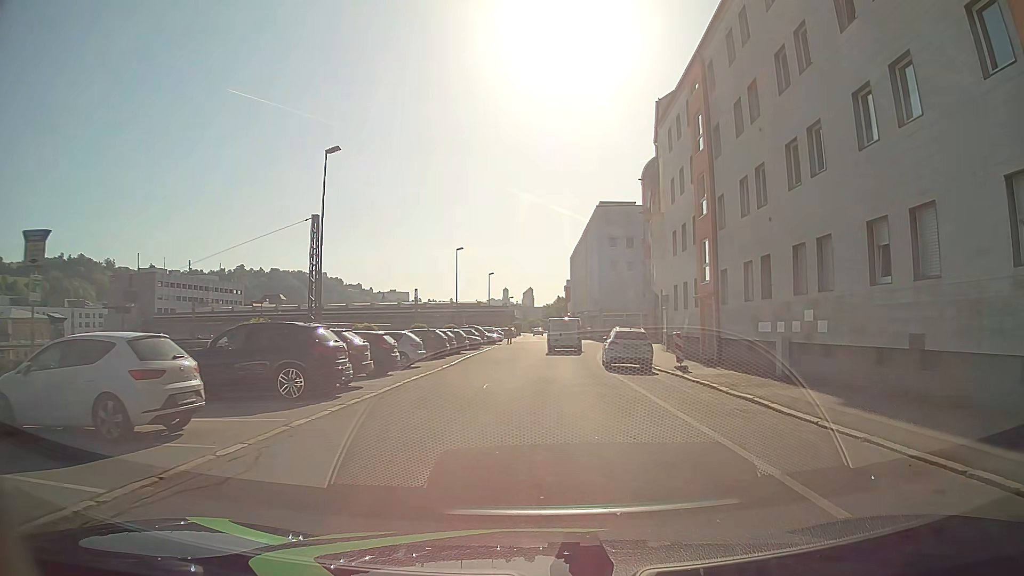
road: residential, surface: asphalt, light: Day
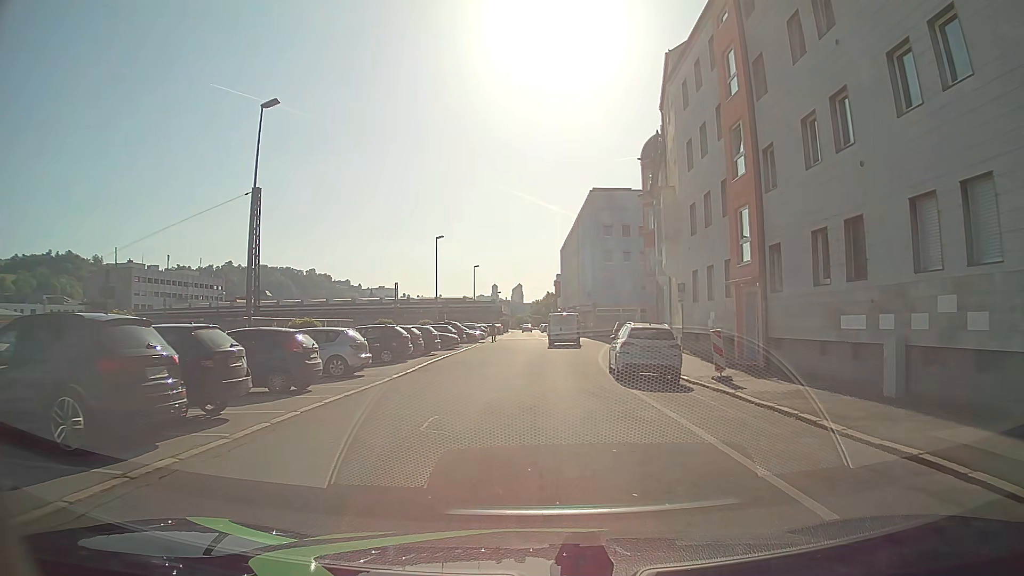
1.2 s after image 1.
(+0.3, +7.0) m; +2°
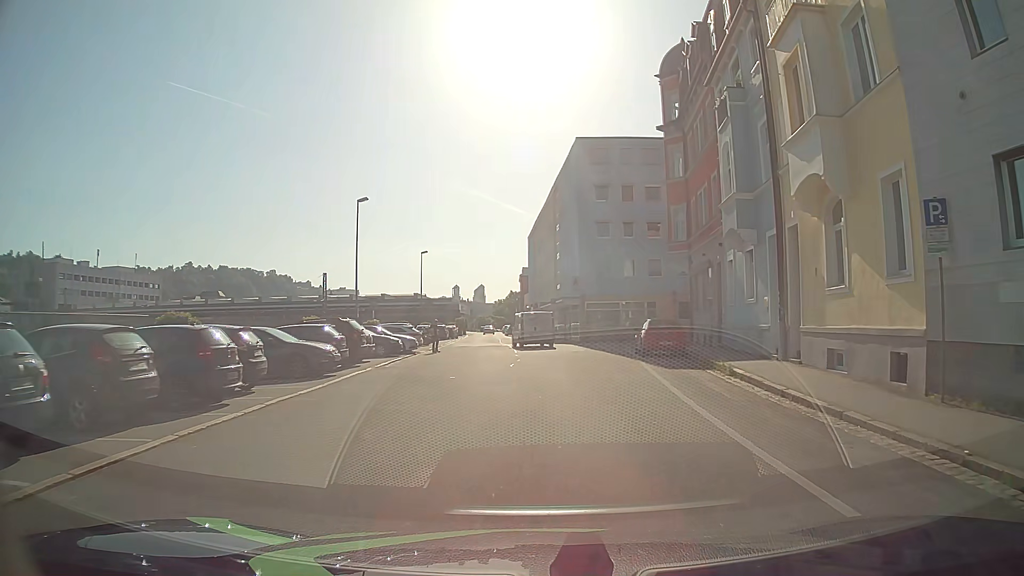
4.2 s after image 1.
(0.0, +21.1) m; +3°
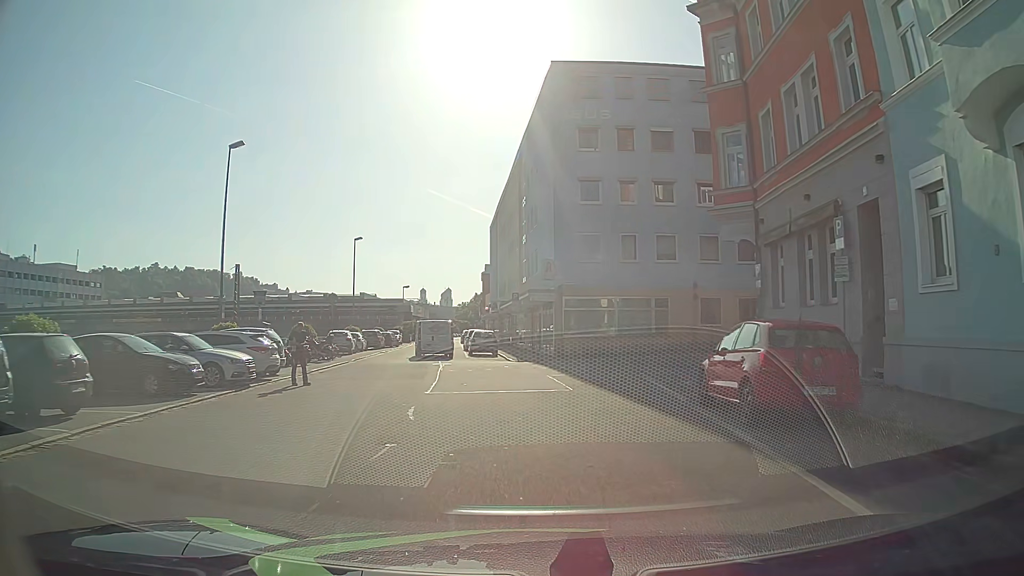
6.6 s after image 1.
(+0.7, +16.3) m; +3°
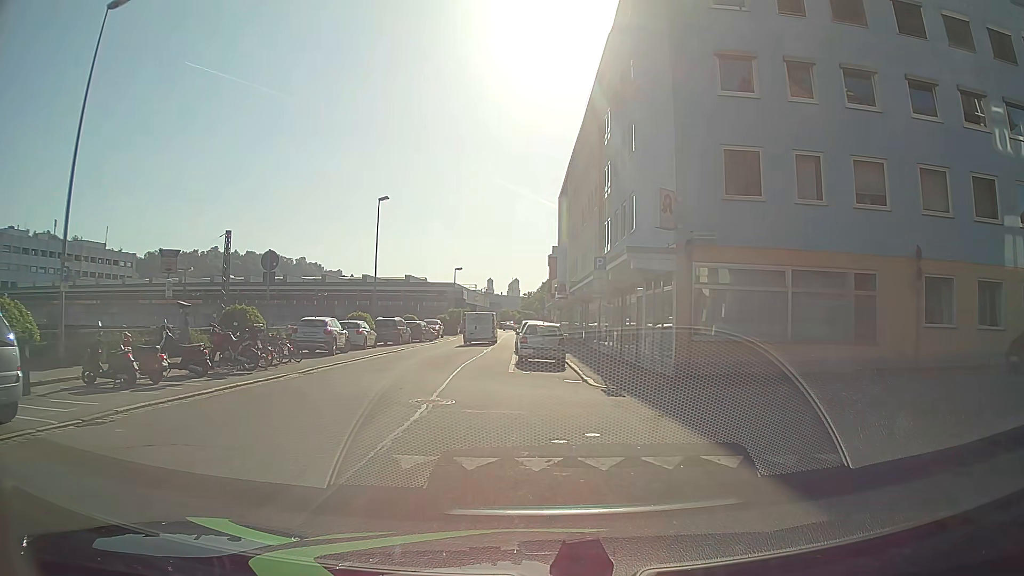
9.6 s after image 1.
(-0.6, +15.6) m; -6°
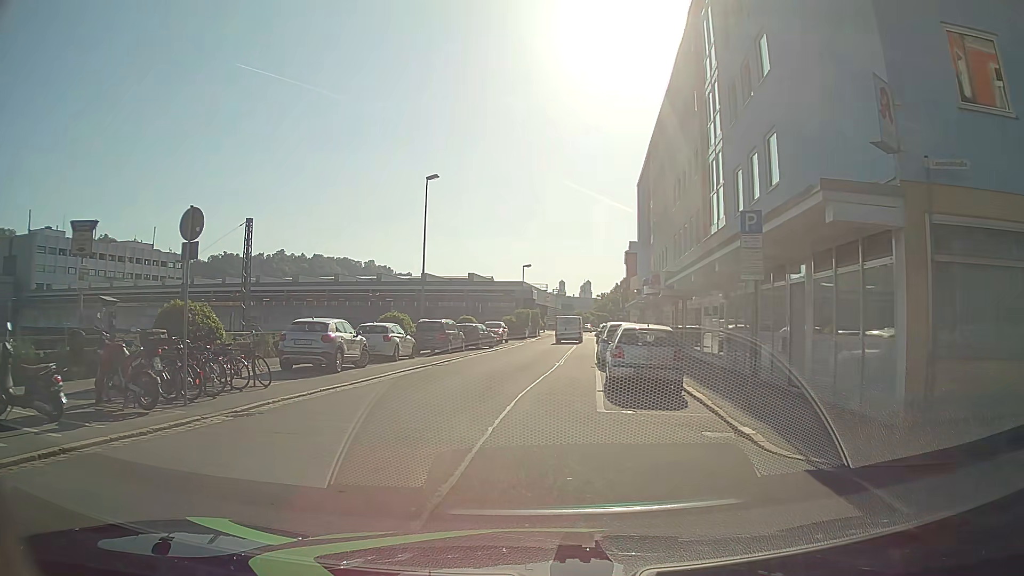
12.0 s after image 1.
(-0.2, +8.4) m; -5°
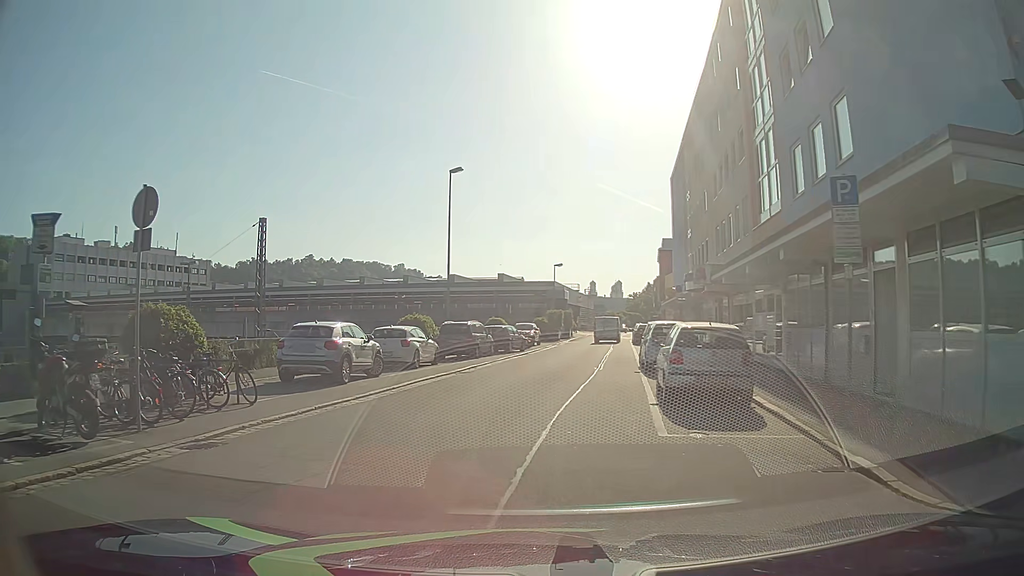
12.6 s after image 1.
(0.0, +2.7) m; -1°
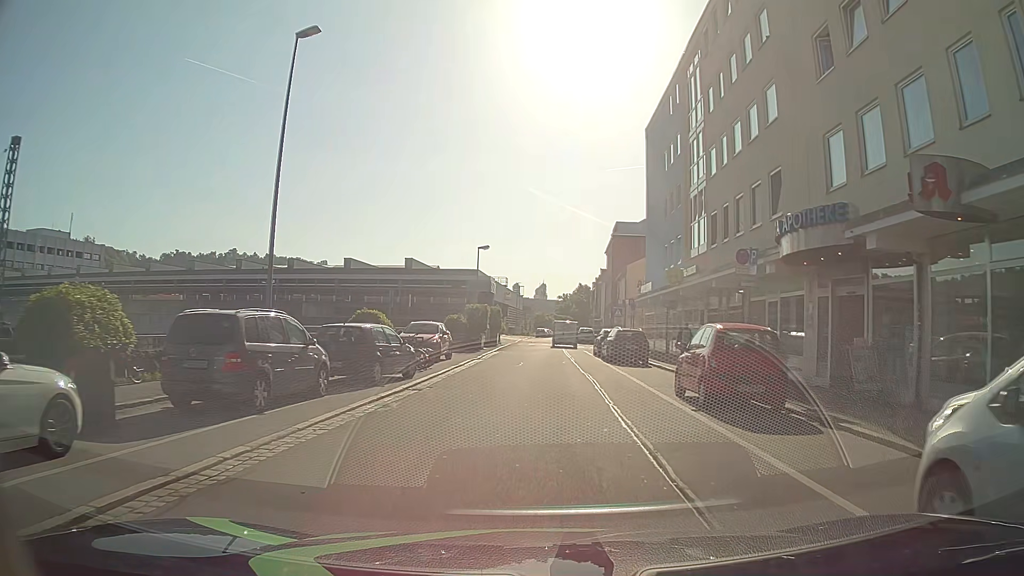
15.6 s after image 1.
(0.0, +19.5) m; +5°
